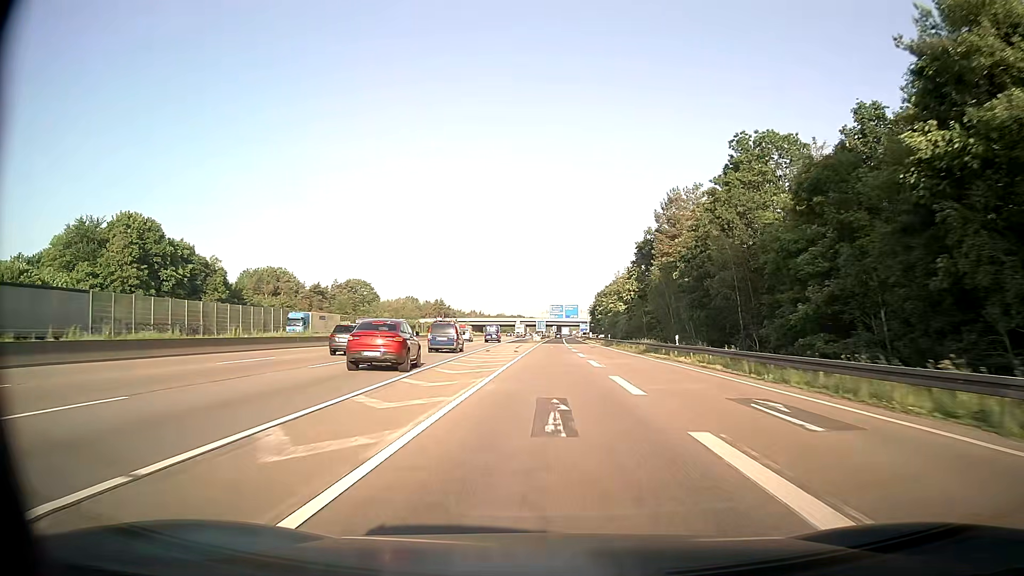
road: motorway_link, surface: asphalt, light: Day
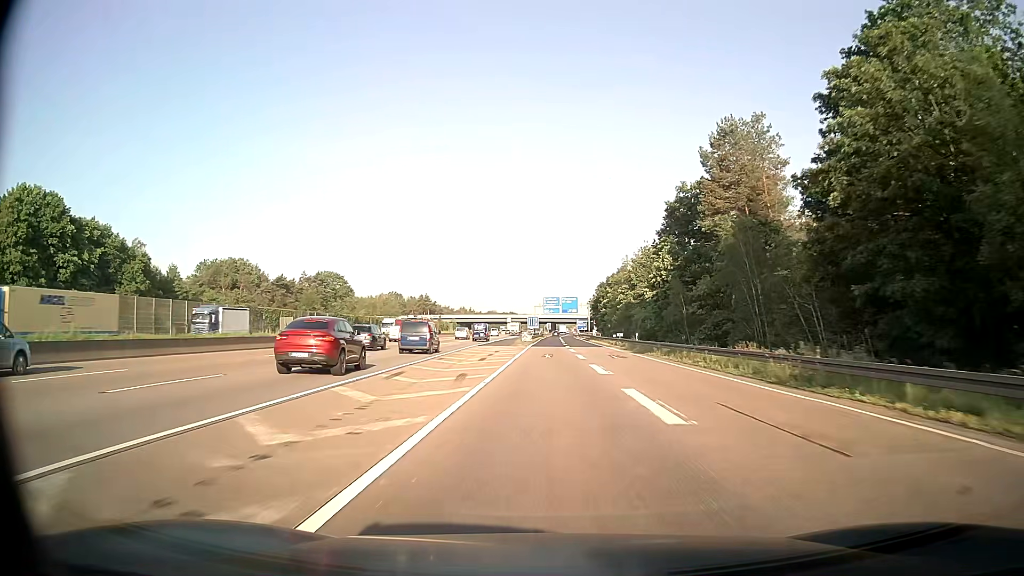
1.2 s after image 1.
(+0.2, +29.1) m; 0°
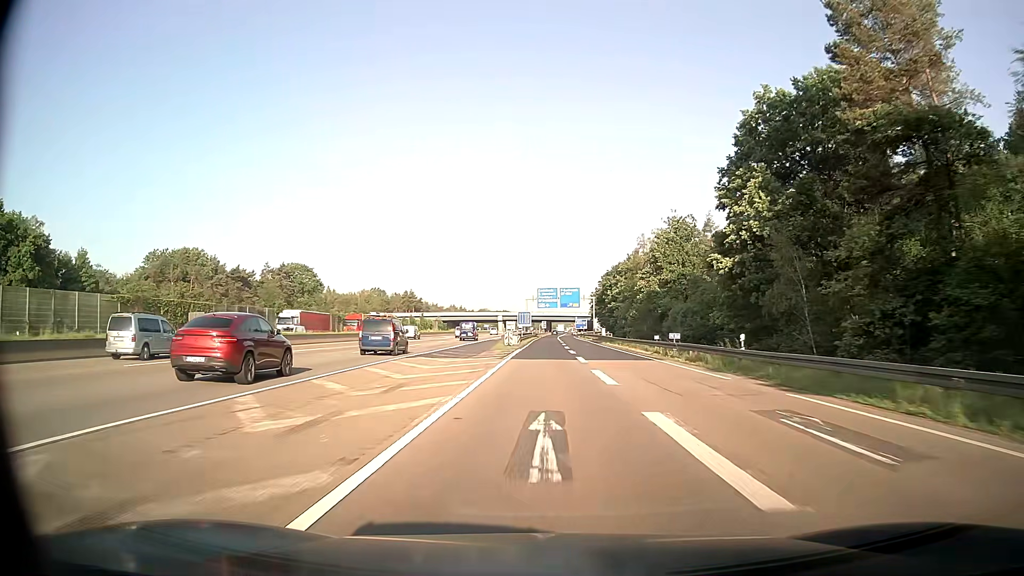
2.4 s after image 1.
(+0.2, +29.2) m; +1°
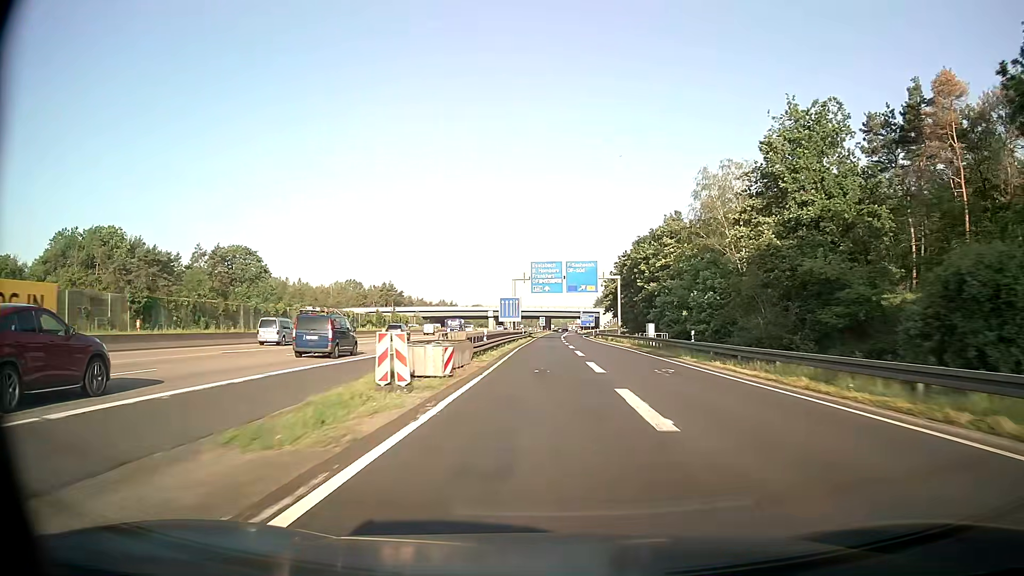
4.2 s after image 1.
(0.0, +44.0) m; 0°
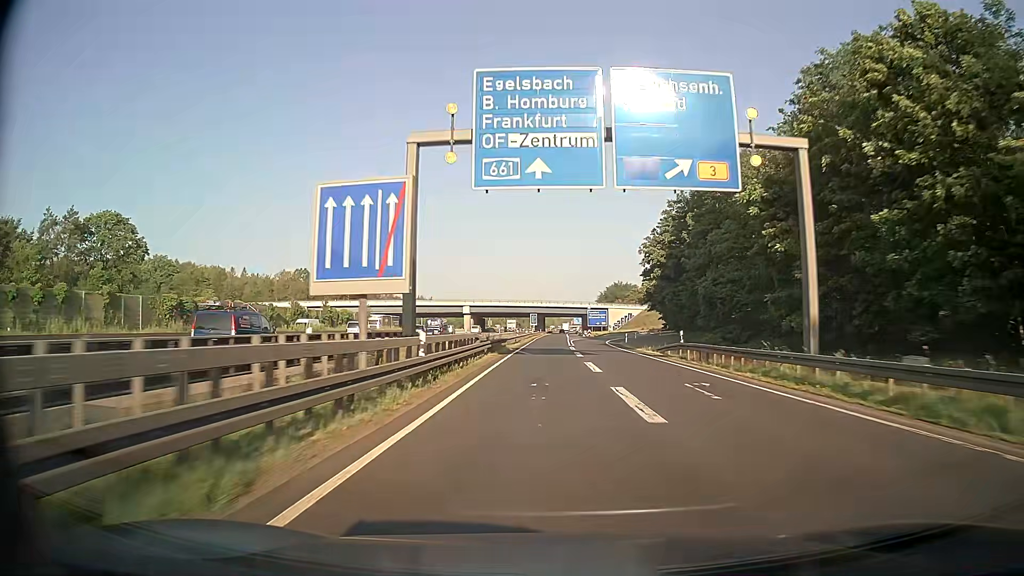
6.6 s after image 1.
(+0.3, +59.0) m; +1°
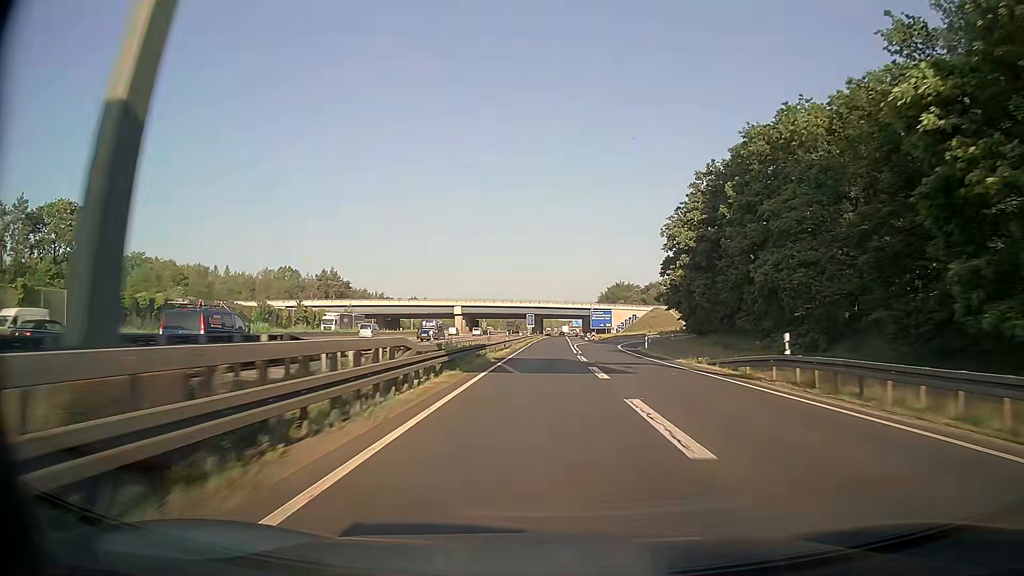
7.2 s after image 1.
(0.0, +14.8) m; 0°
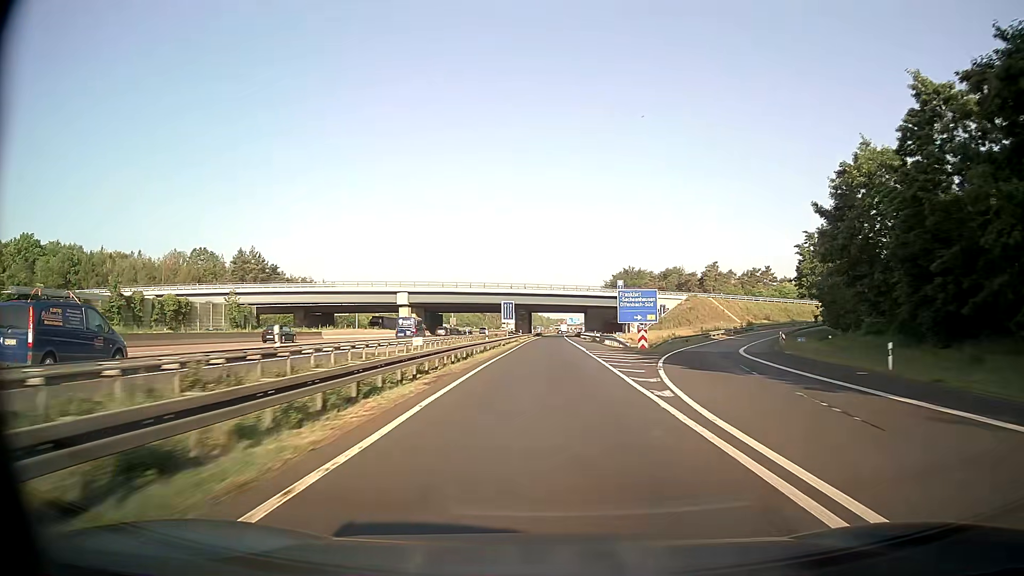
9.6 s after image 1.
(+0.5, +59.3) m; +1°
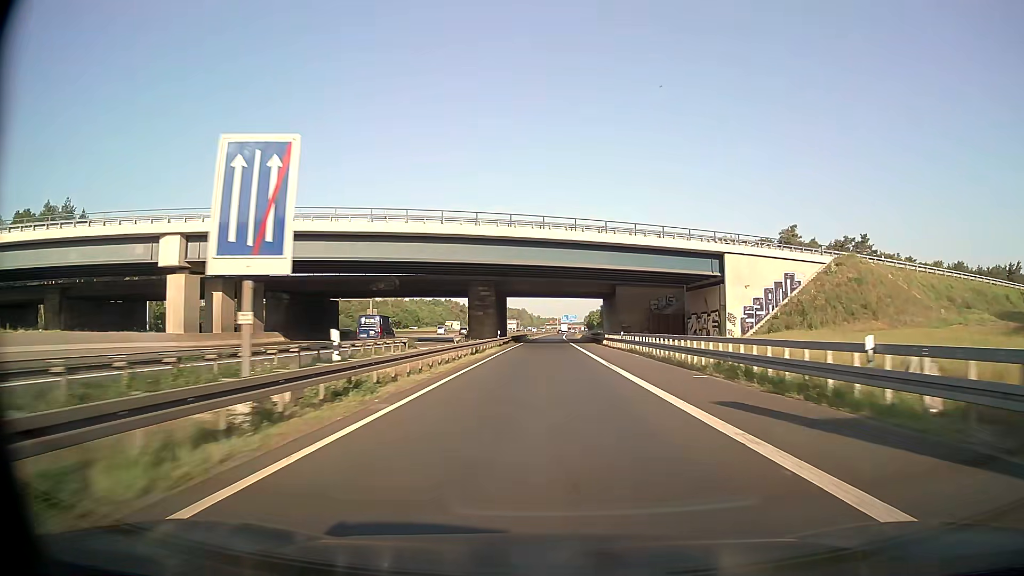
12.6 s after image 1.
(+0.7, +74.5) m; +1°
(0, +10) (0, +20) (0, +30) (0, +40) (0, +50) (0, +60) (+1, +70) (+1, +80) (+1, +90) (+1, +100) m
